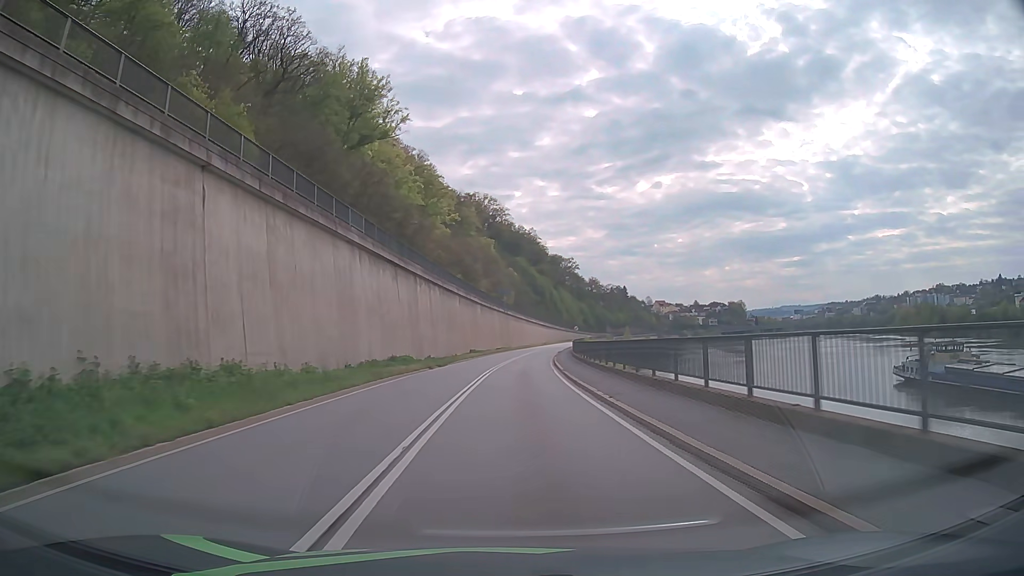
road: primary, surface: asphalt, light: Day
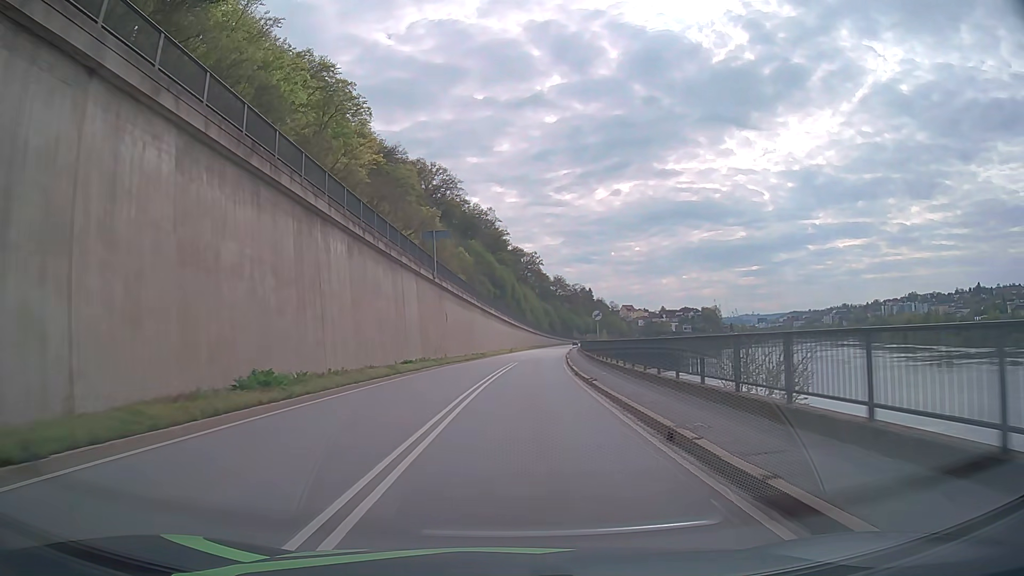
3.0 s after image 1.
(+1.6, +53.5) m; +4°
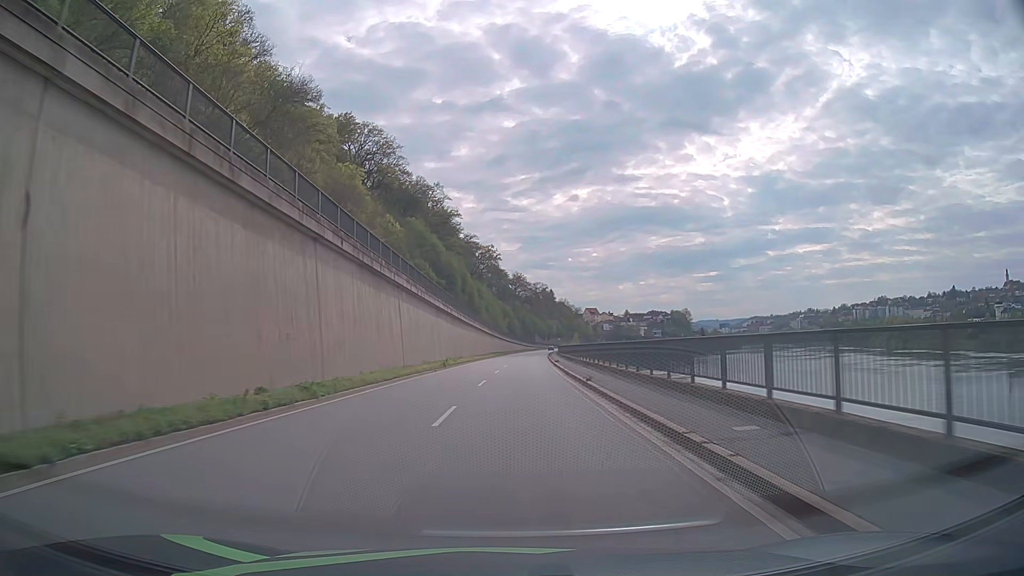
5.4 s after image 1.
(+1.6, +42.8) m; +4°
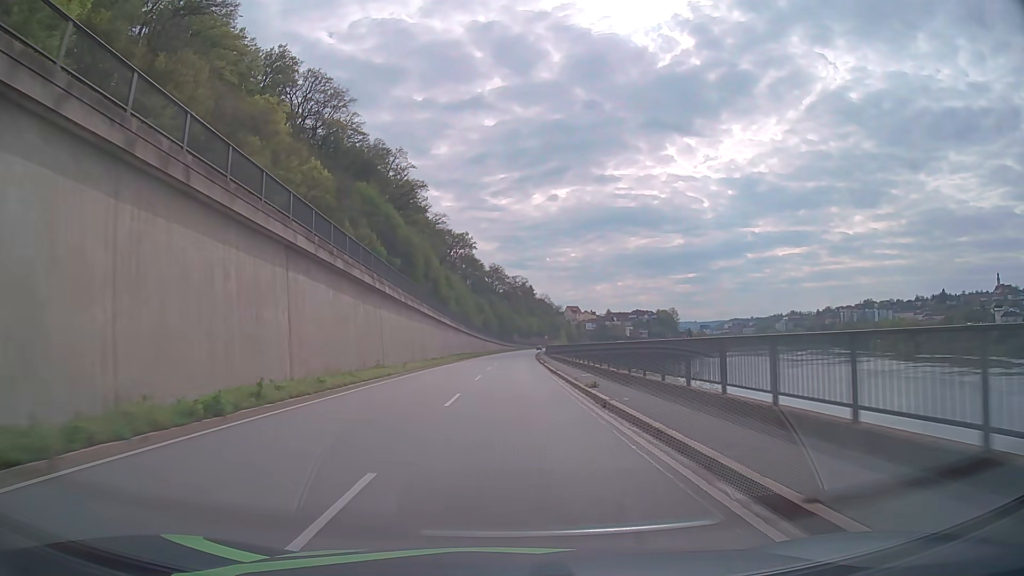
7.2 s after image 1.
(+0.7, +32.2) m; +2°
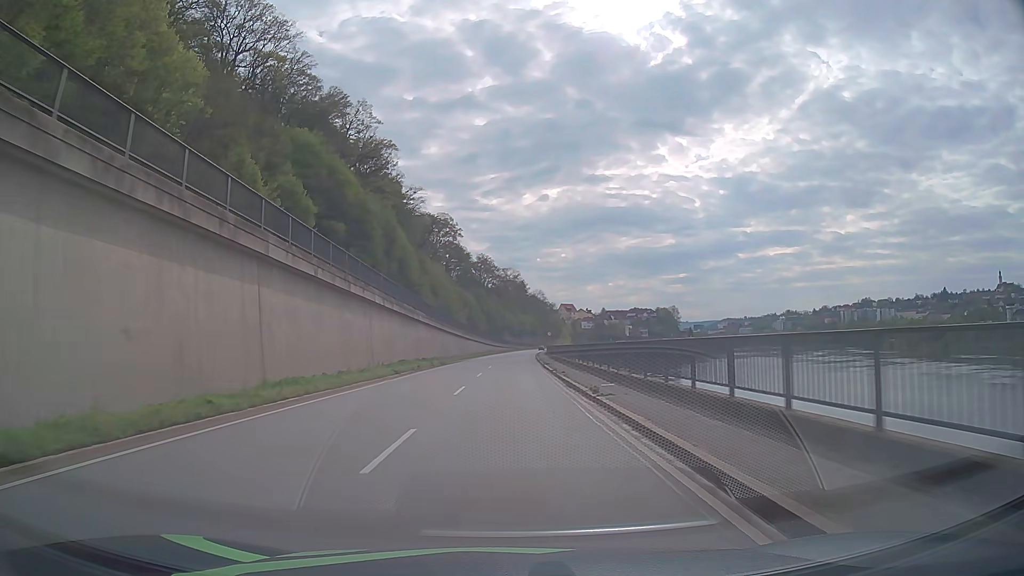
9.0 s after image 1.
(+0.2, +32.2) m; +1°
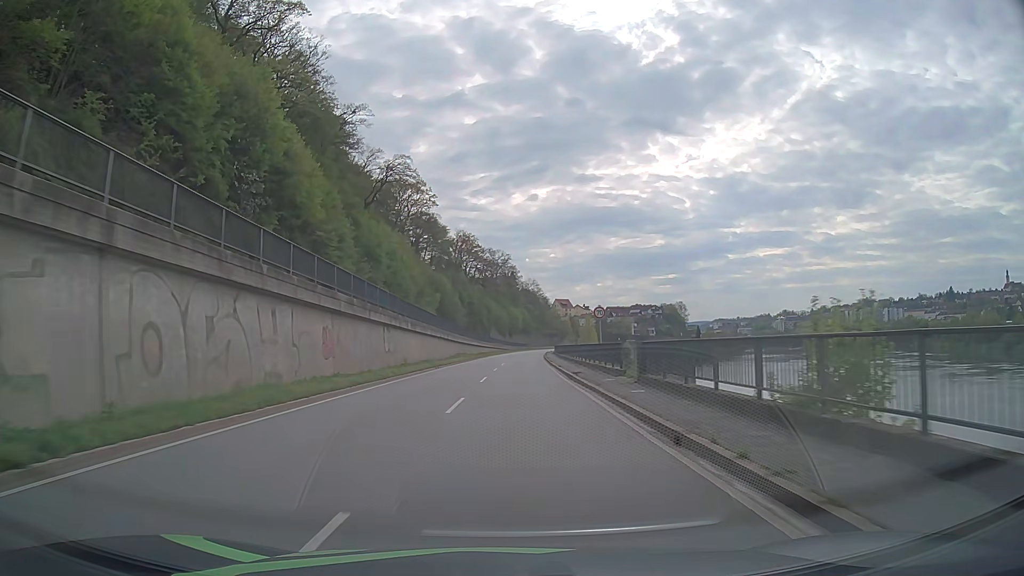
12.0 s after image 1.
(+0.3, +53.7) m; +1°
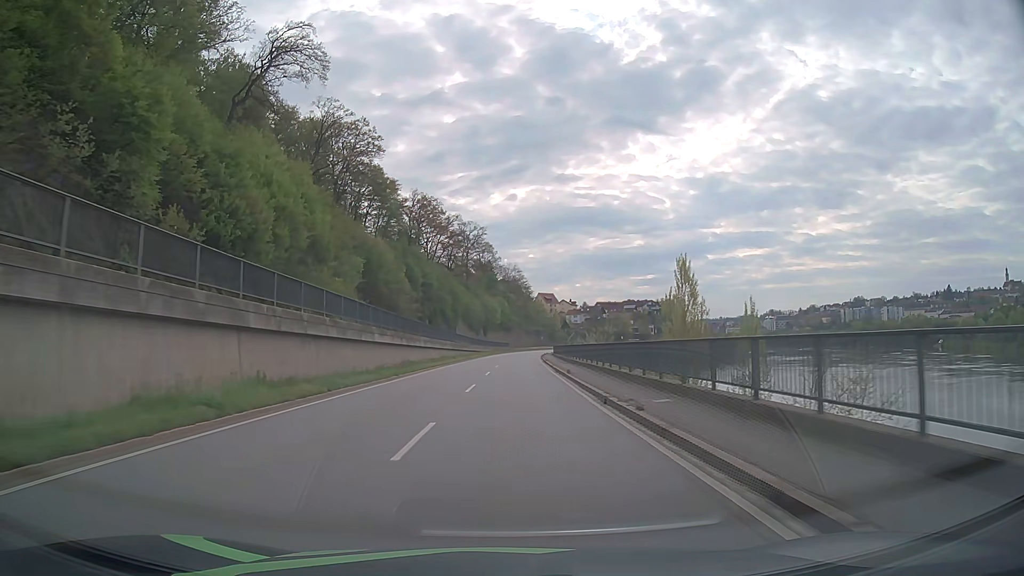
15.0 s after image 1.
(+1.0, +53.7) m; +2°
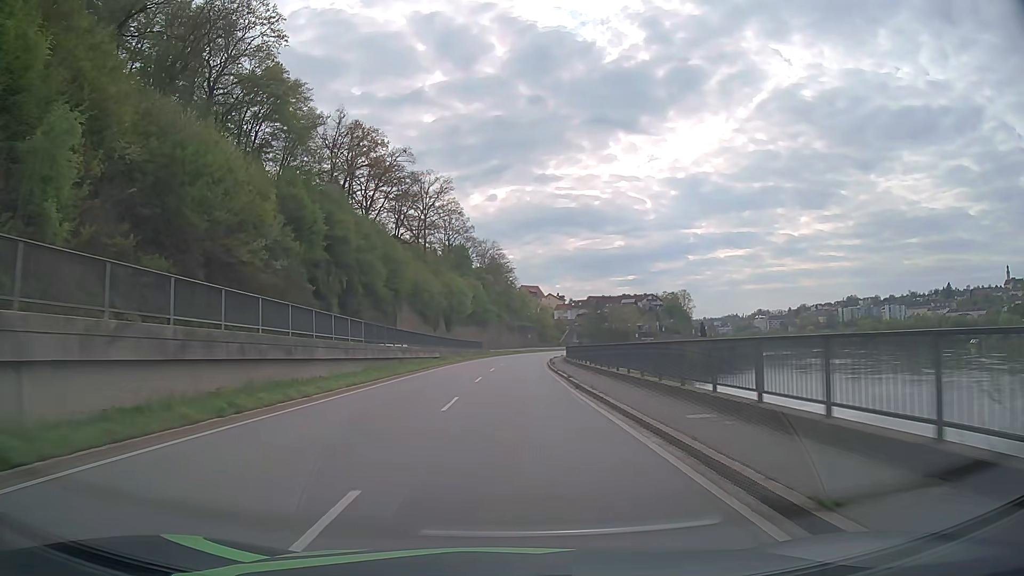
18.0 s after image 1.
(+0.8, +53.7) m; +2°
(0, +10) (0, +20) (0, +30) (0, +40) (+1, +50) (+1, +60) (+2, +70) (+3, +80) (+5, +90) (+6, +100) m
